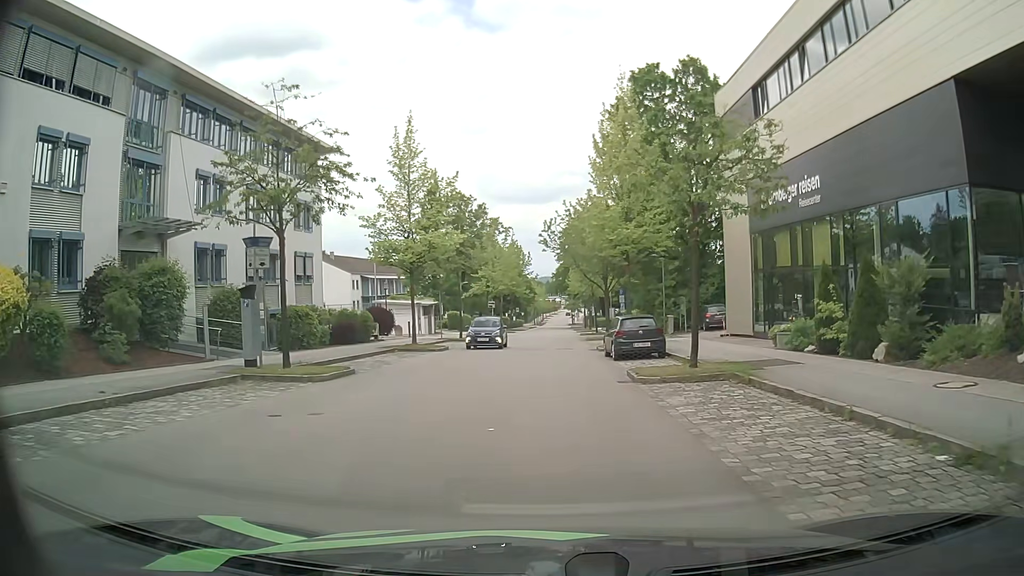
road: residential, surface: asphalt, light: Day
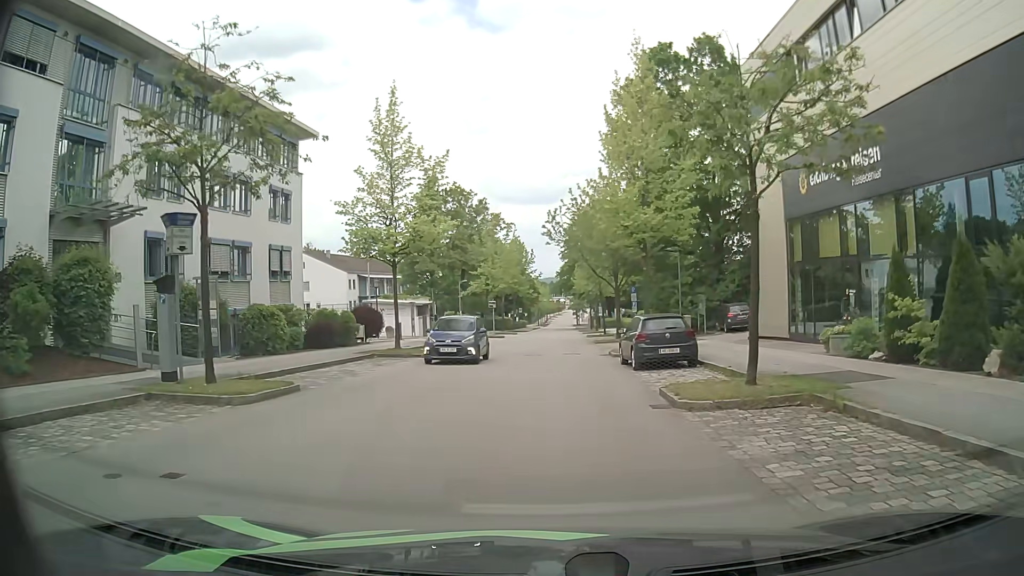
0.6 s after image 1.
(0.0, +4.2) m; 0°
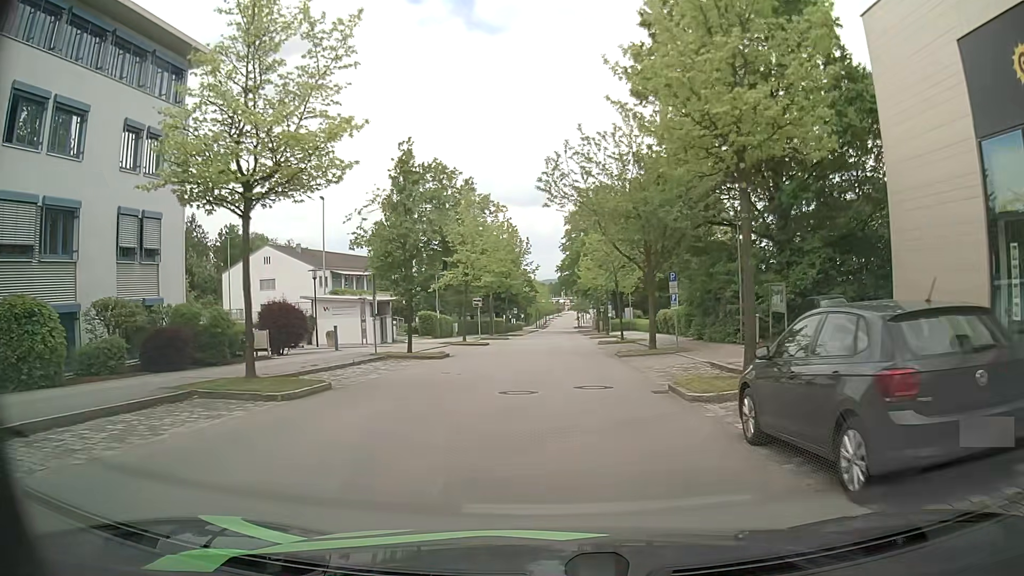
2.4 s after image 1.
(-0.1, +13.2) m; -1°
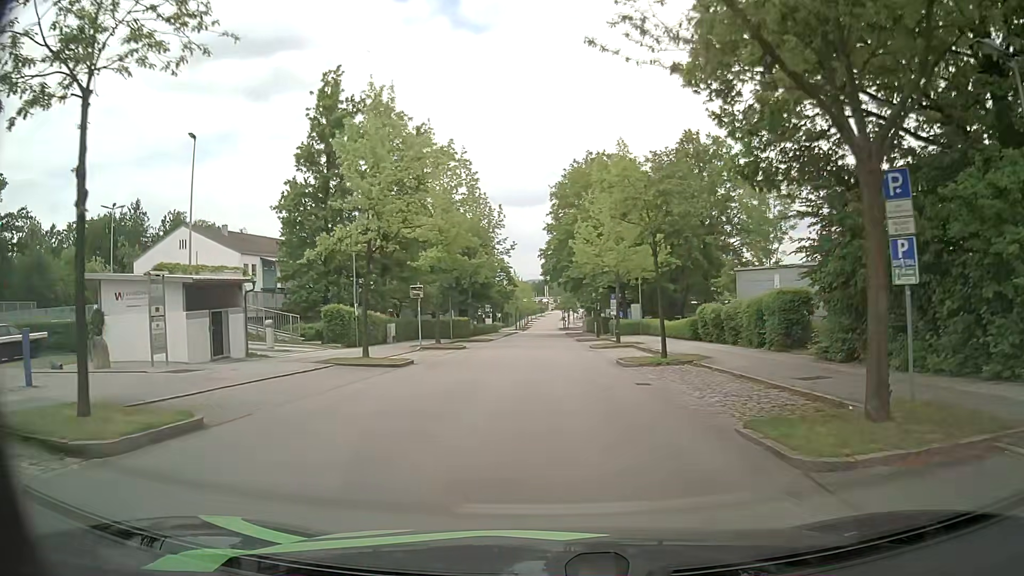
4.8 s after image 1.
(+0.4, +19.3) m; +1°
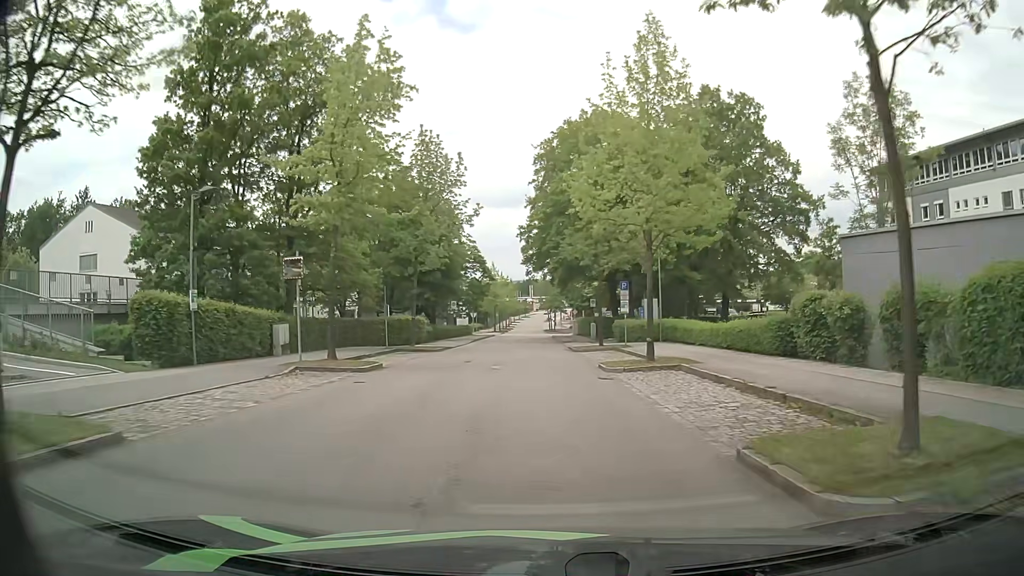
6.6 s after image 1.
(+0.3, +15.6) m; +3°
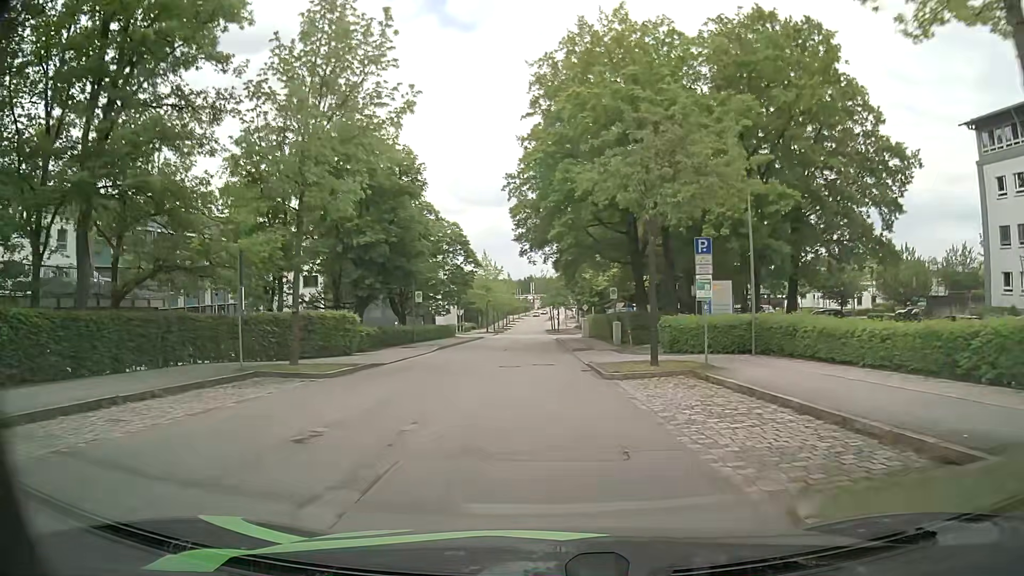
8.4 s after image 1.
(-0.4, +16.6) m; -1°
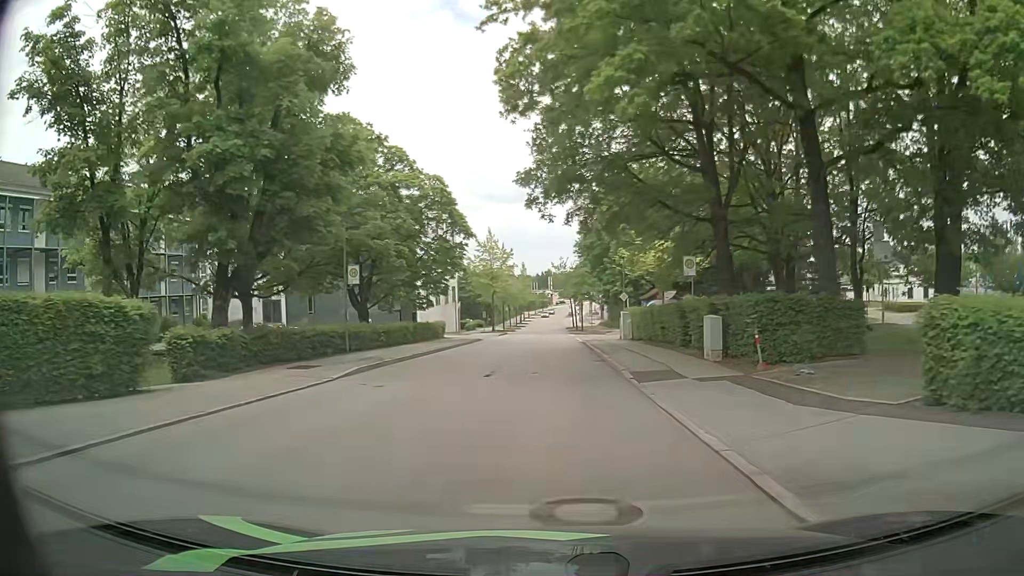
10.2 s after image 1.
(-0.3, +17.5) m; -1°
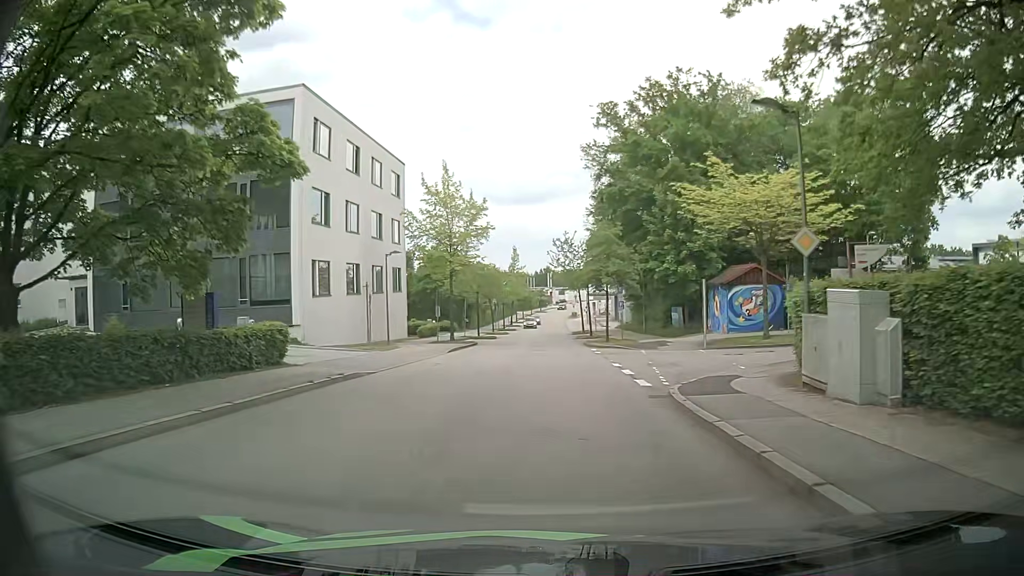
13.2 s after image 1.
(-0.2, +29.5) m; -1°
(0, +10) (0, +20) (+1, +30) (+1, +40) (+1, +50) (+2, +60) (+2, +70) (+2, +80) (+3, +90) (+3, +100) m
